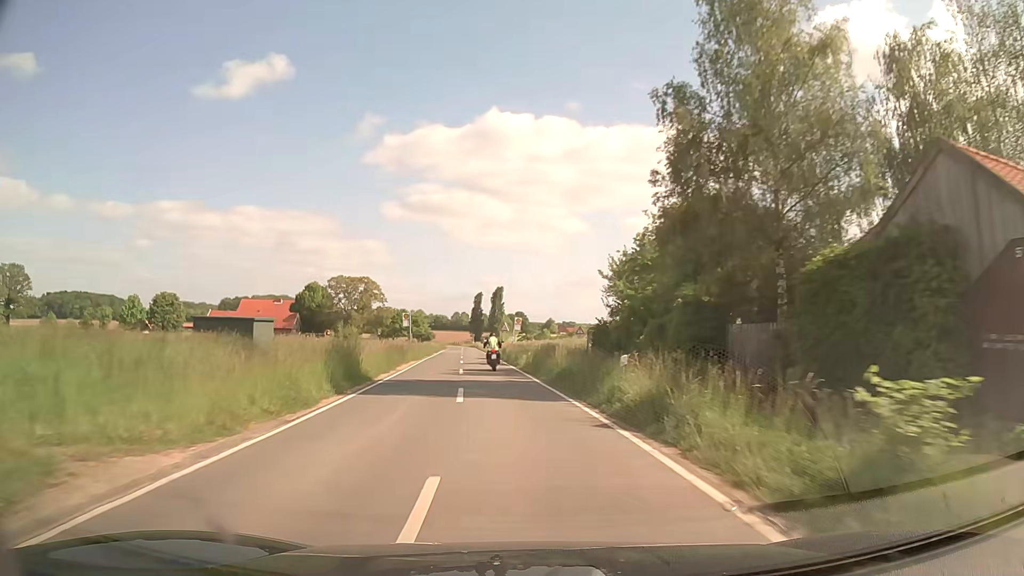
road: secondary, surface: asphalt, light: Day
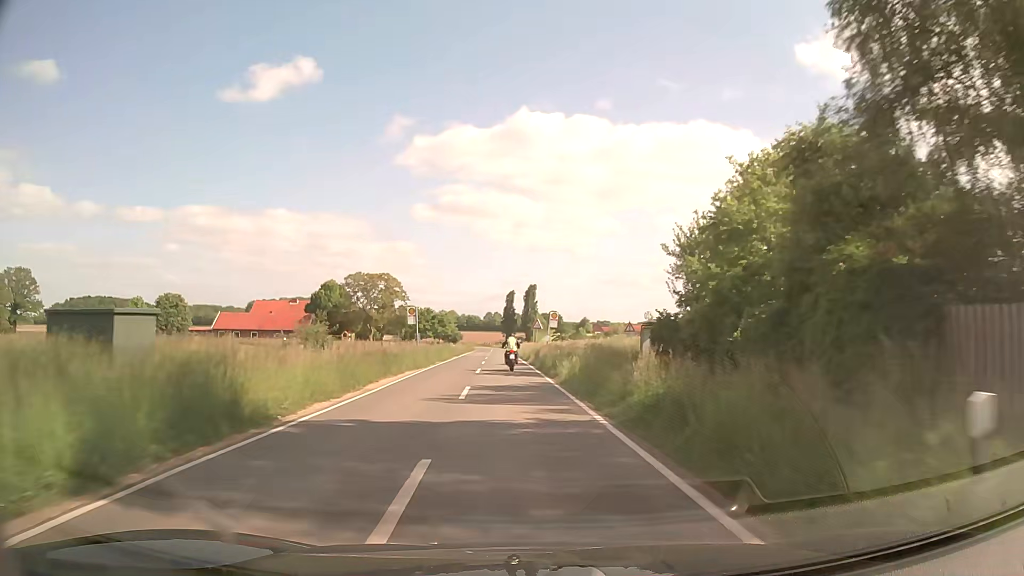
(-0.3, +11.2) m; -3°
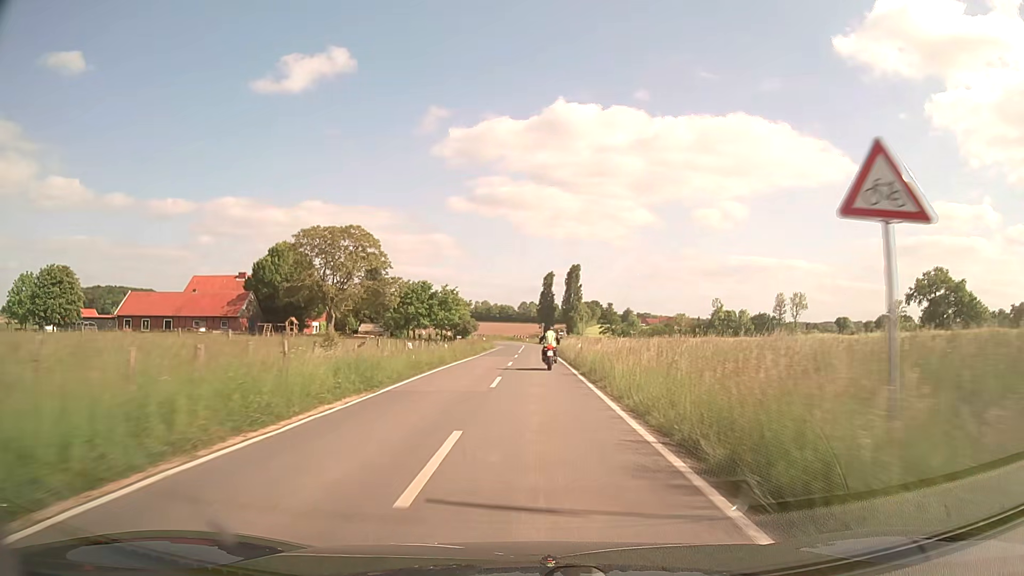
(-2.2, +46.5) m; -4°
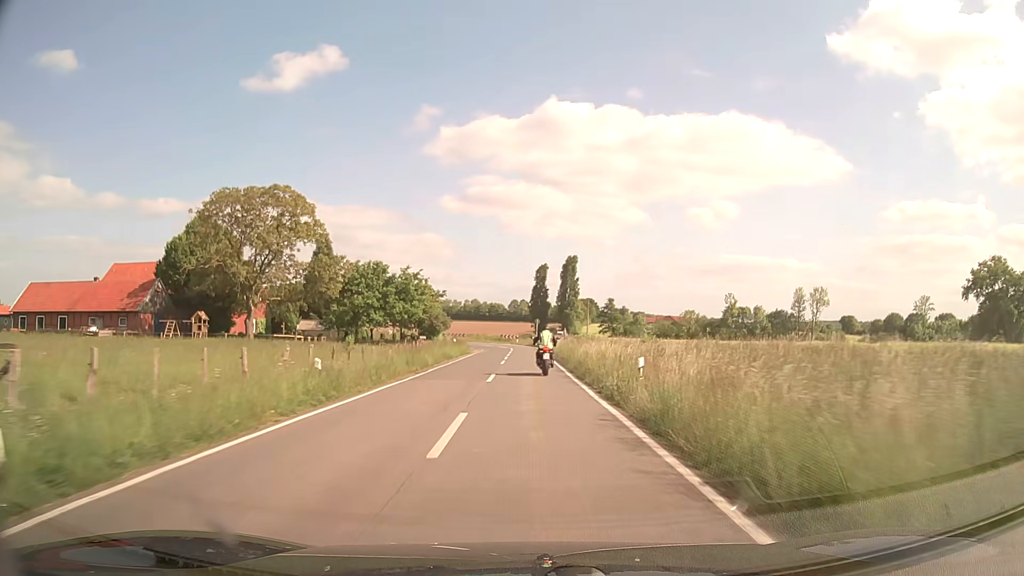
(+0.1, +21.7) m; +1°
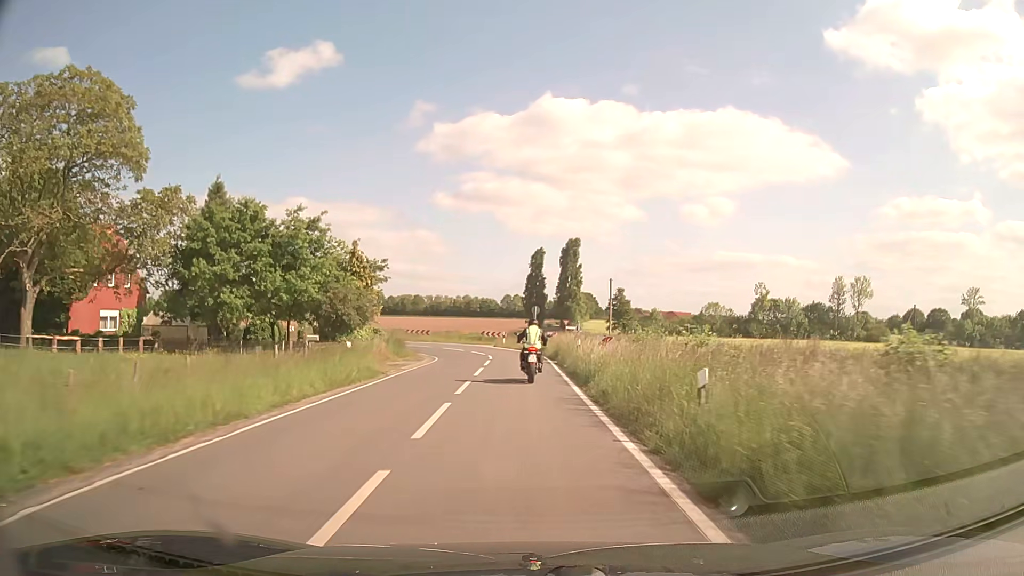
(+0.1, +28.7) m; +1°
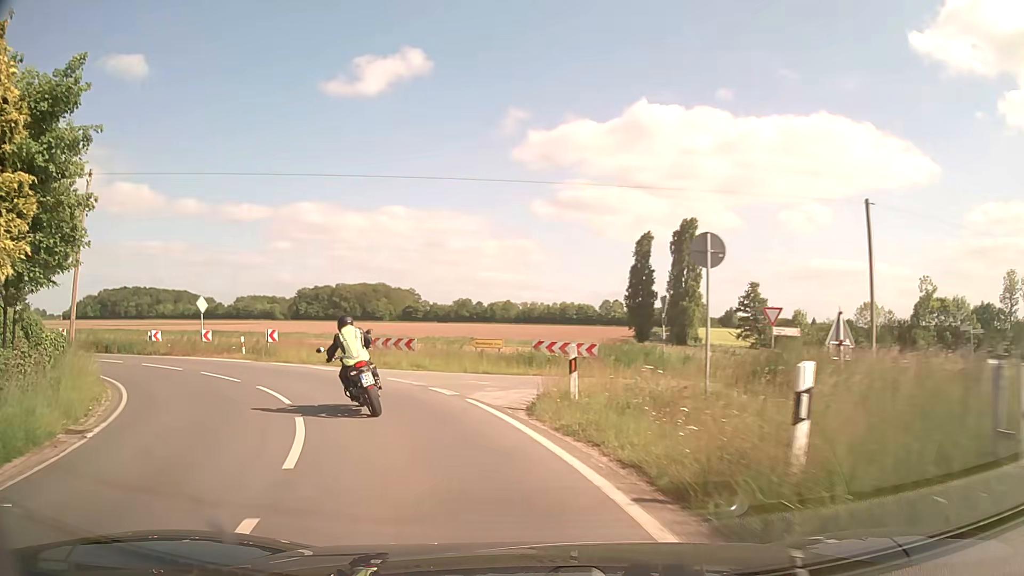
(-0.4, +37.3) m; -7°
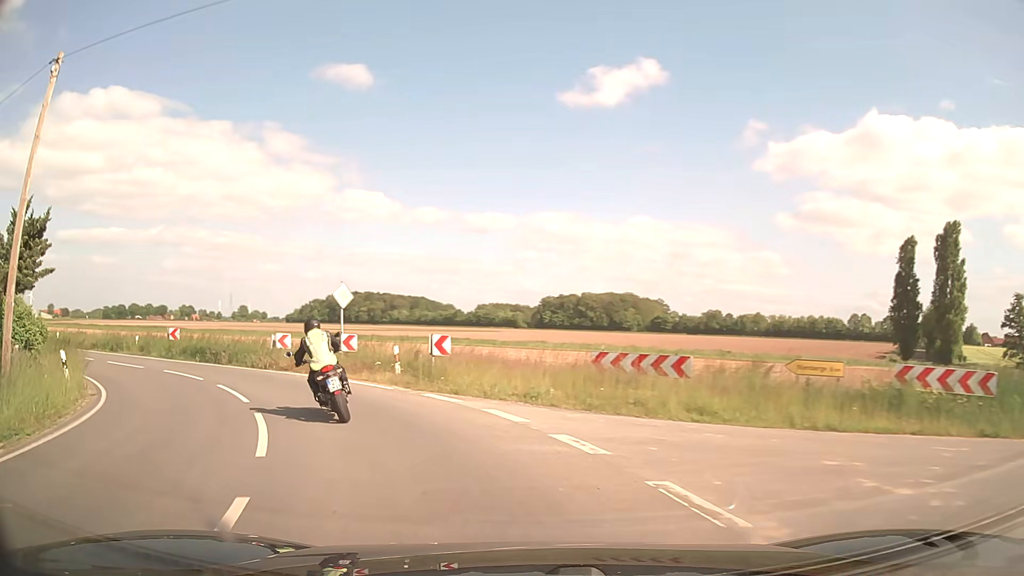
(-2.0, +11.7) m; -20°
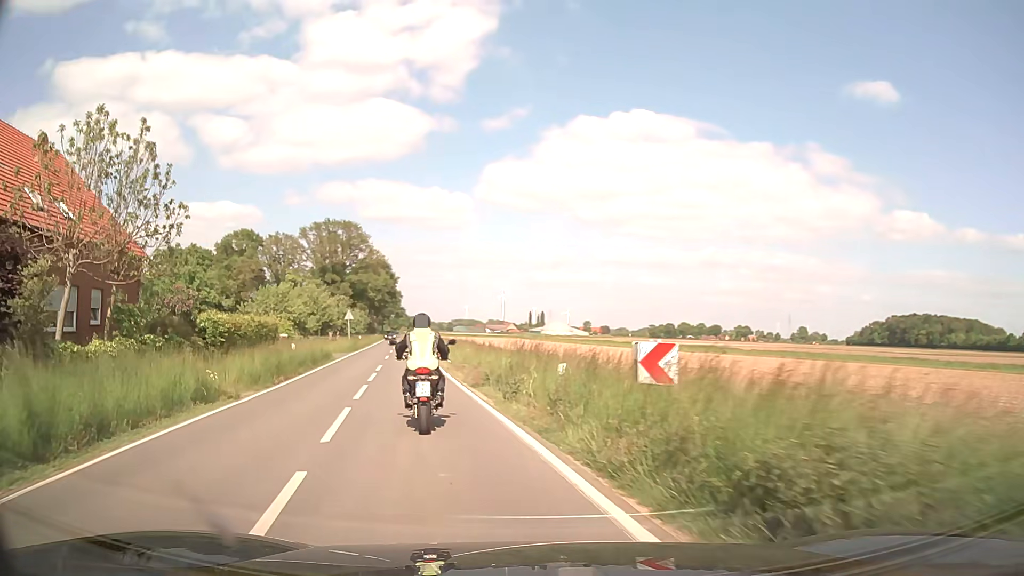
(-10.1, +21.3) m; -48°
(-1, +10) (-3, +20) (-5, +29) (-7, +39) (-9, +49) (-11, +59) (-13, +69) (-15, +78) (-18, +88) (-20, +98) m
